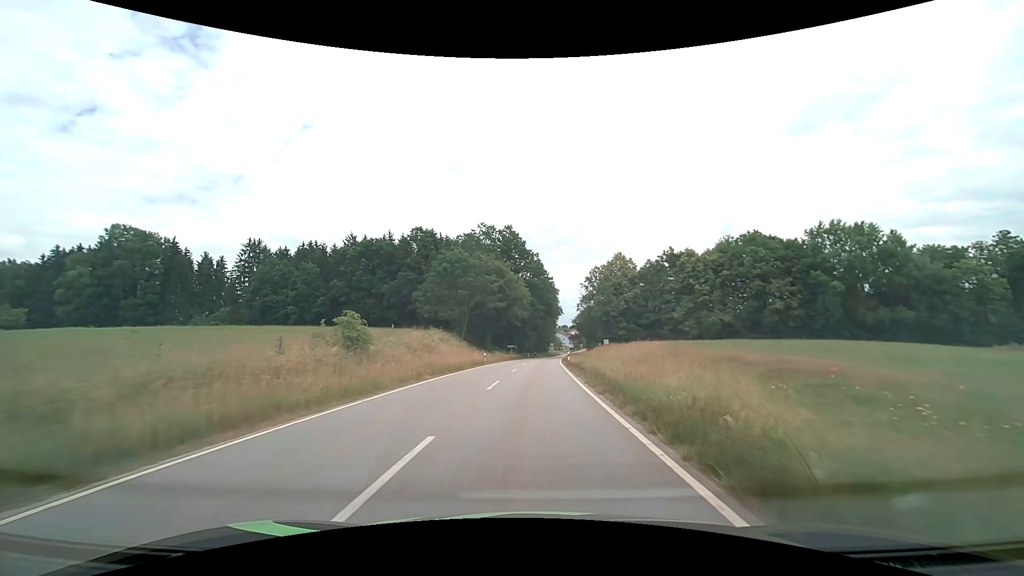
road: tertiary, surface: asphalt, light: Day
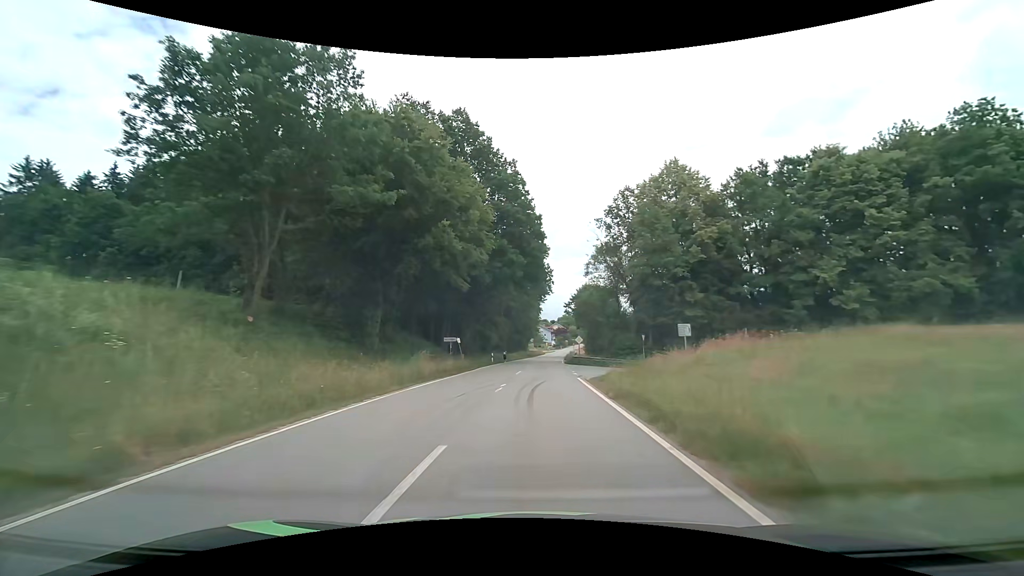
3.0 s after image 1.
(+0.8, +49.6) m; +3°
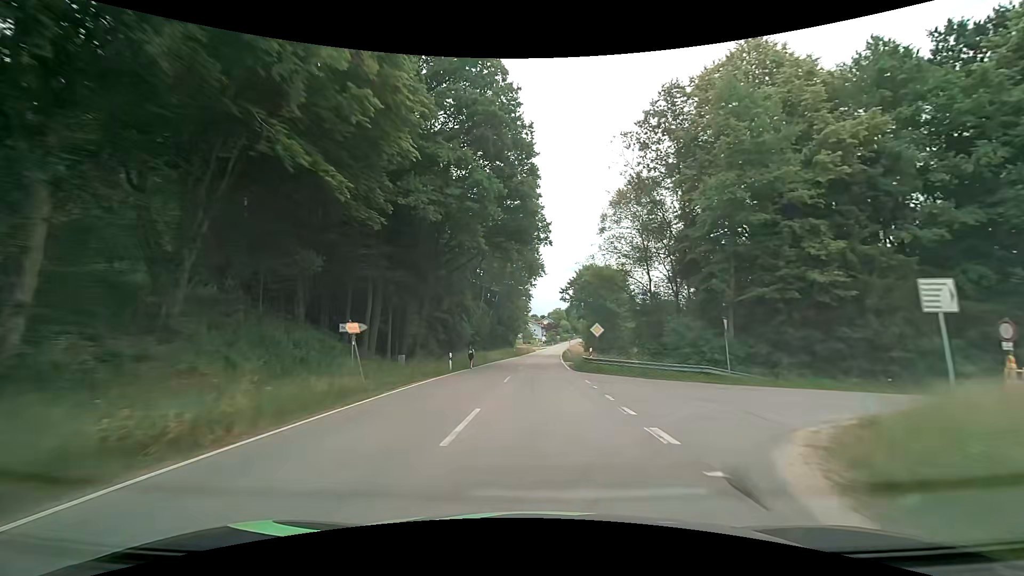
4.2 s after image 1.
(+0.2, +20.4) m; +1°
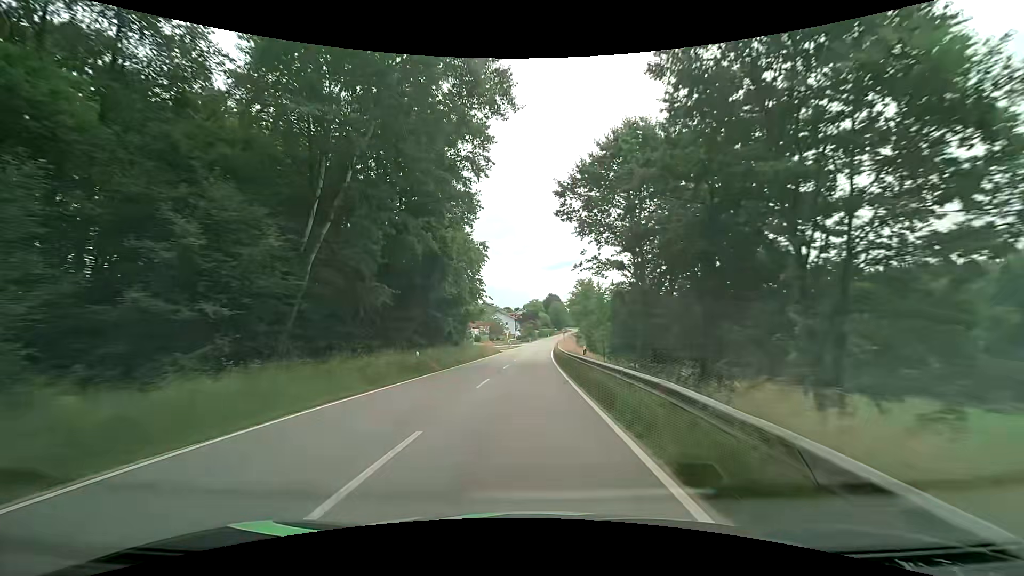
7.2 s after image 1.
(+1.6, +51.5) m; +3°
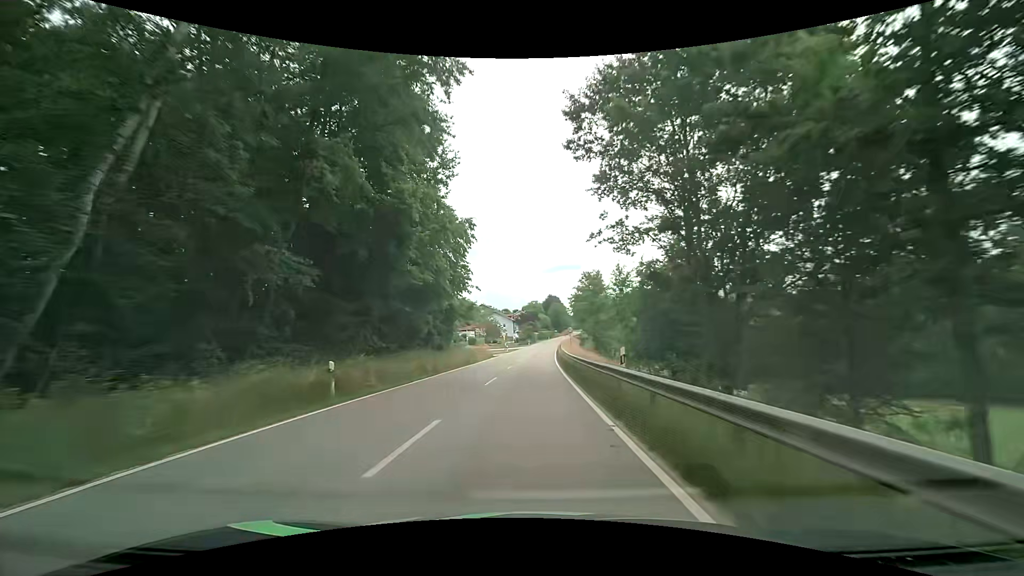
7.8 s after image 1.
(0.0, +10.4) m; 0°
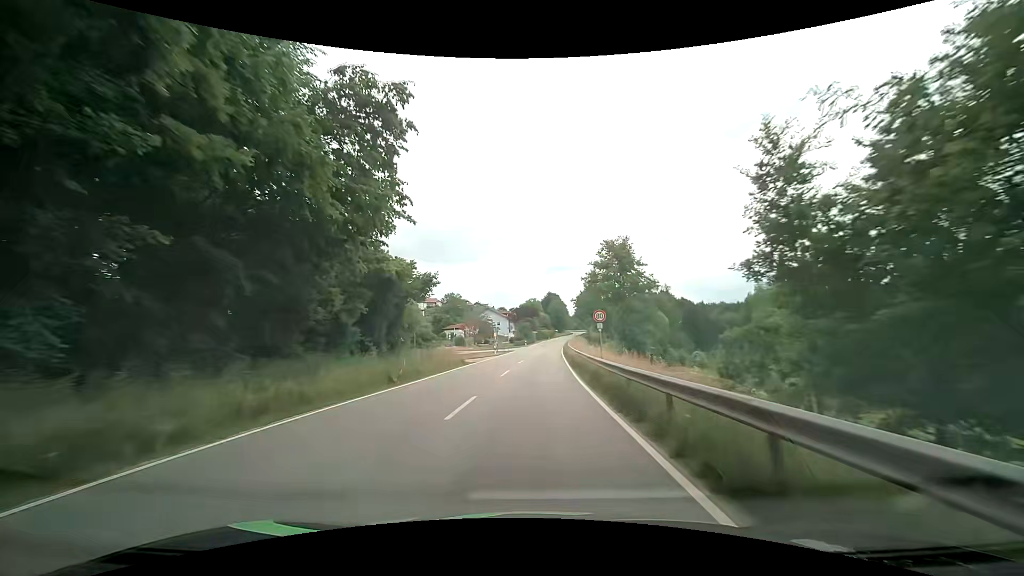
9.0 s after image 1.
(0.0, +20.8) m; +1°
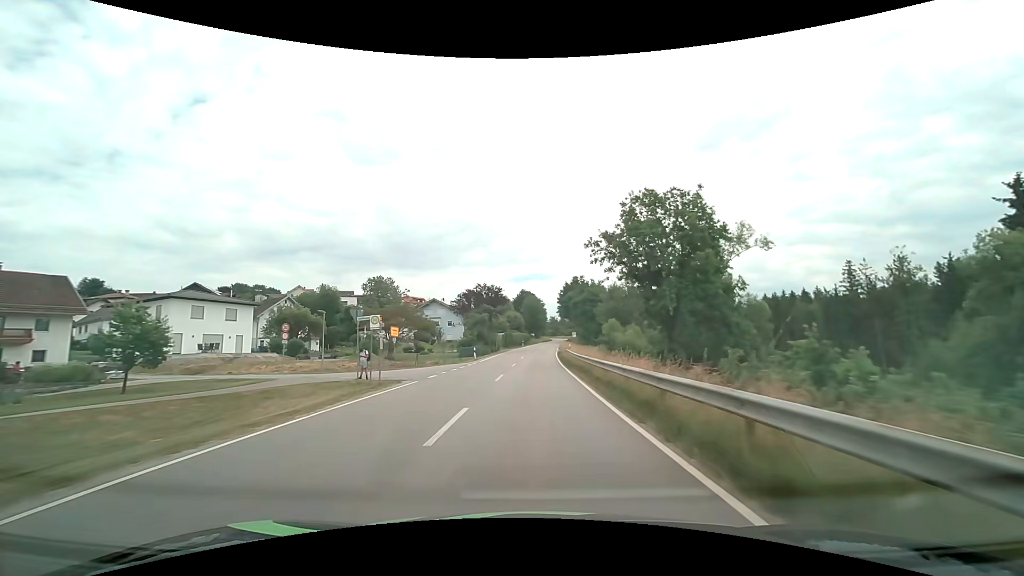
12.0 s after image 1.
(+0.7, +51.2) m; +3°
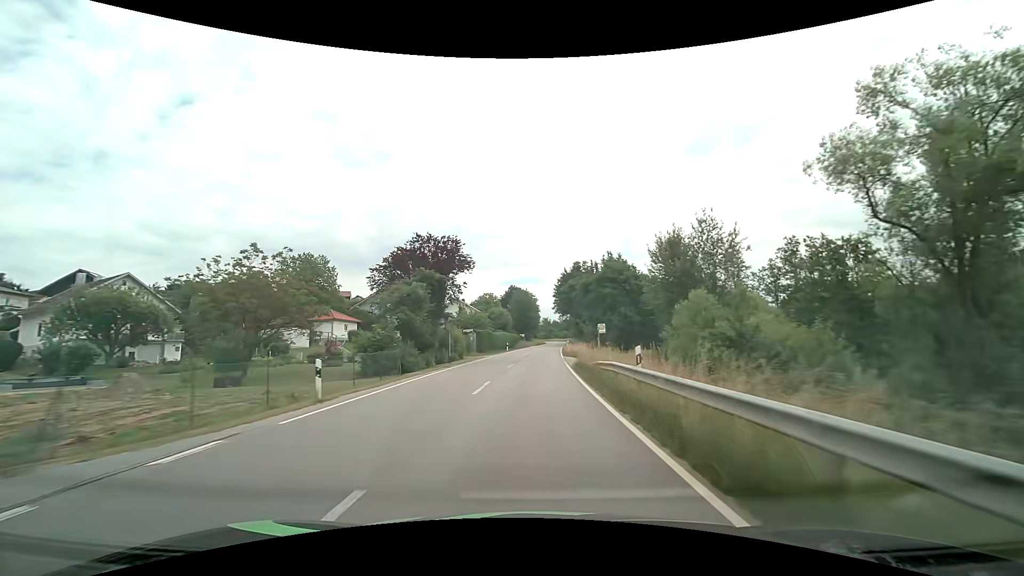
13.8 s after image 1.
(+0.4, +30.2) m; +1°
(0, +10) (0, +20) (0, +30) (0, +40) (+1, +50) (+1, +60) (+2, +70) (+3, +80) (+4, +90) (+4, +100) m
